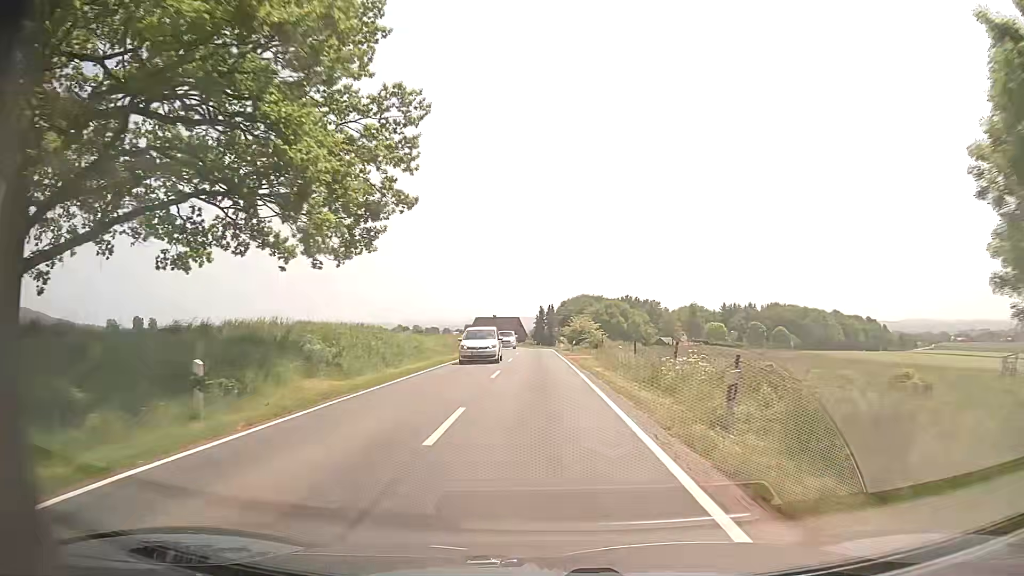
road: tertiary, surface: asphalt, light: Day
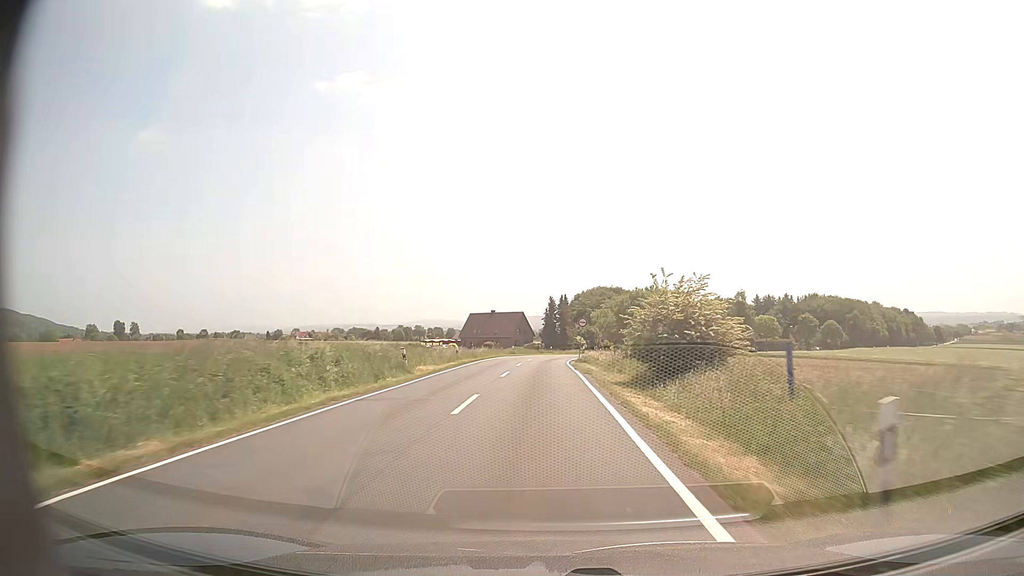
(-0.7, +44.0) m; -1°
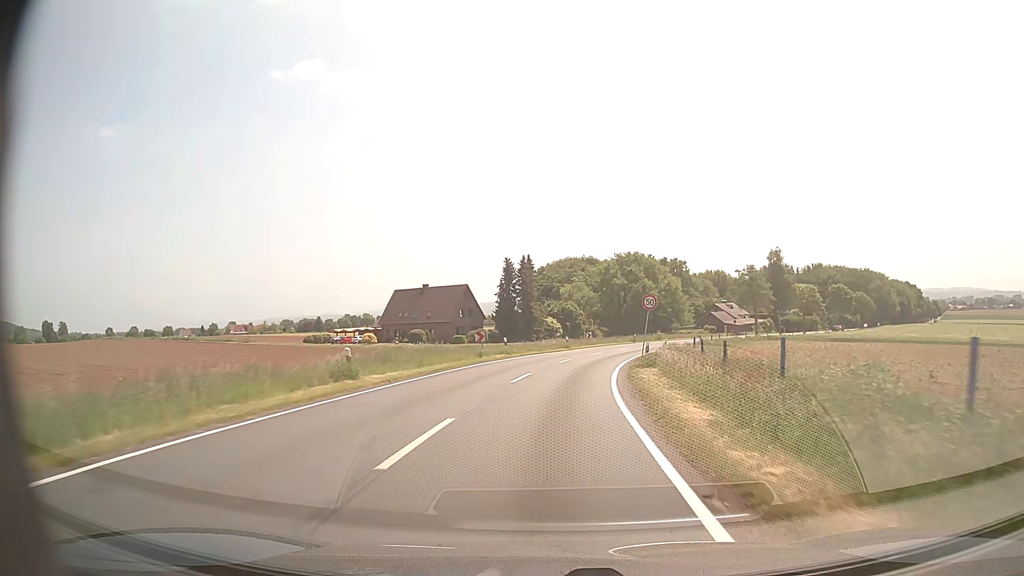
(+0.4, +52.5) m; +3°
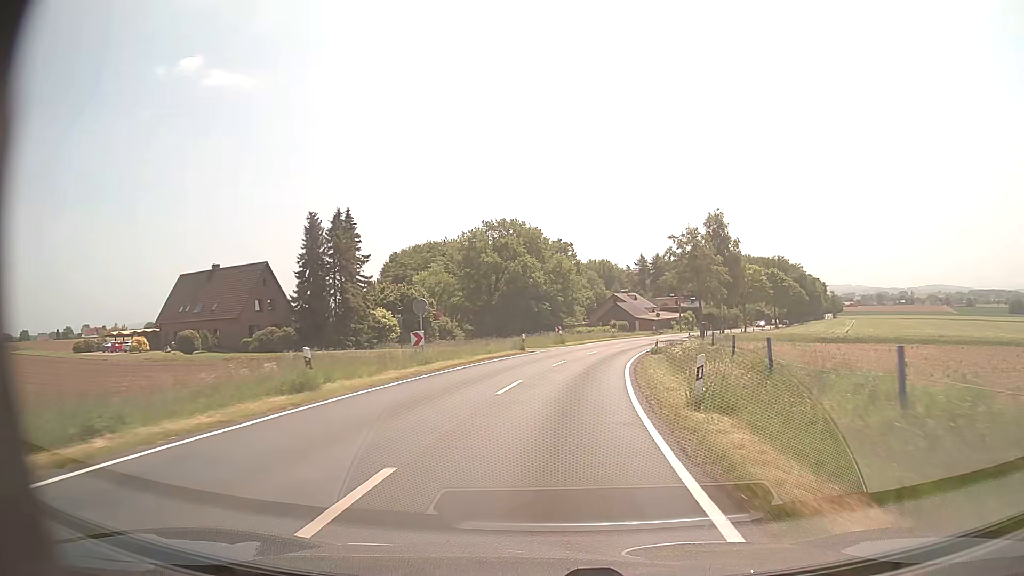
(+3.5, +38.9) m; +11°
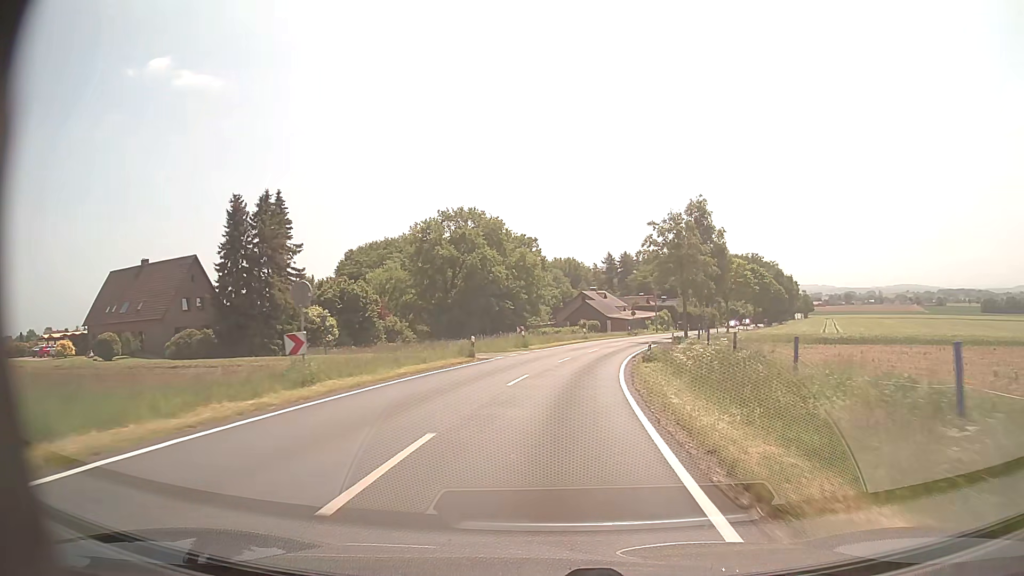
(+0.2, +9.5) m; +3°
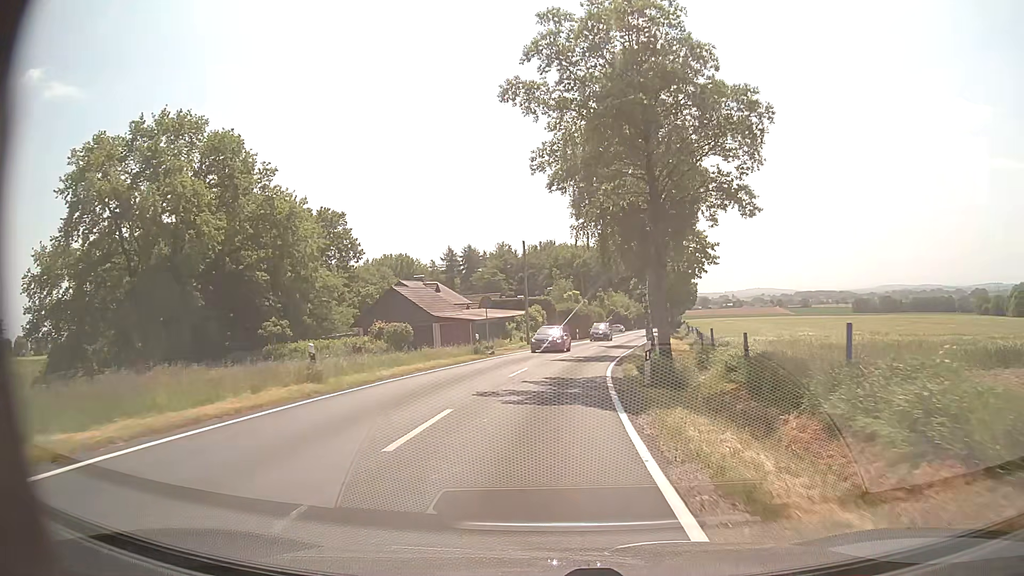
(+4.8, +43.9) m; +13°
